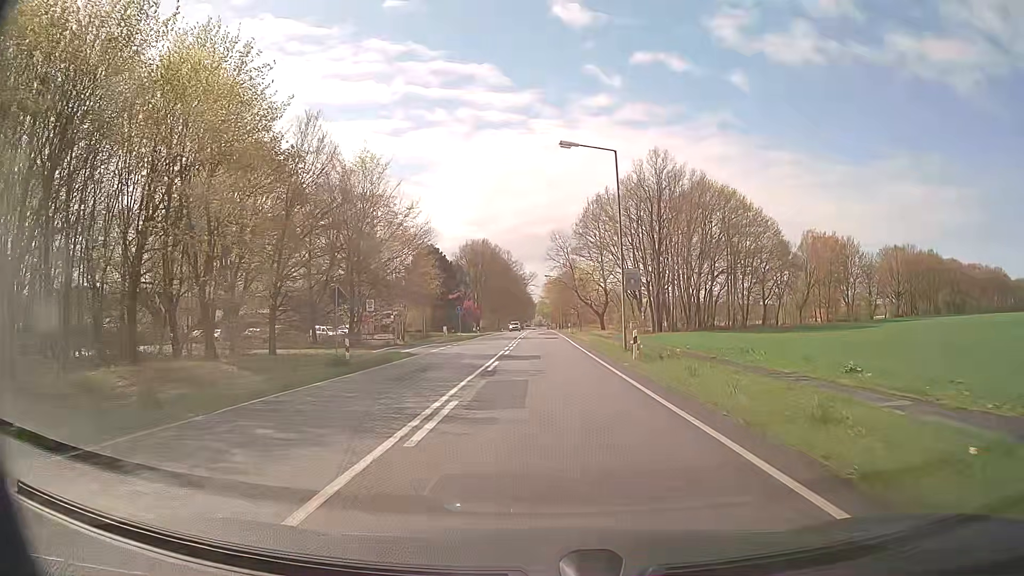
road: primary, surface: asphalt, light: Day
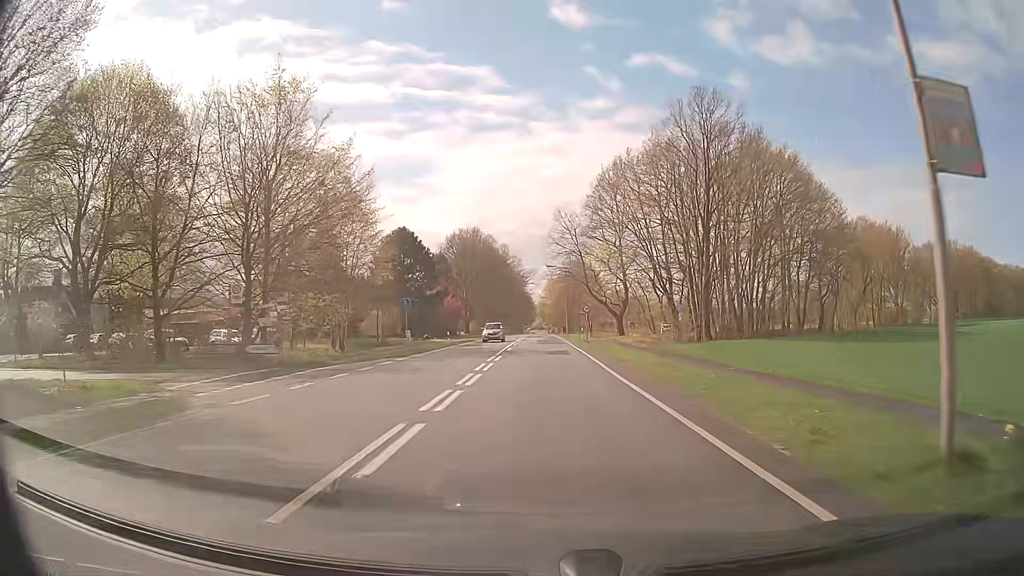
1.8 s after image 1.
(+0.1, +23.3) m; 0°
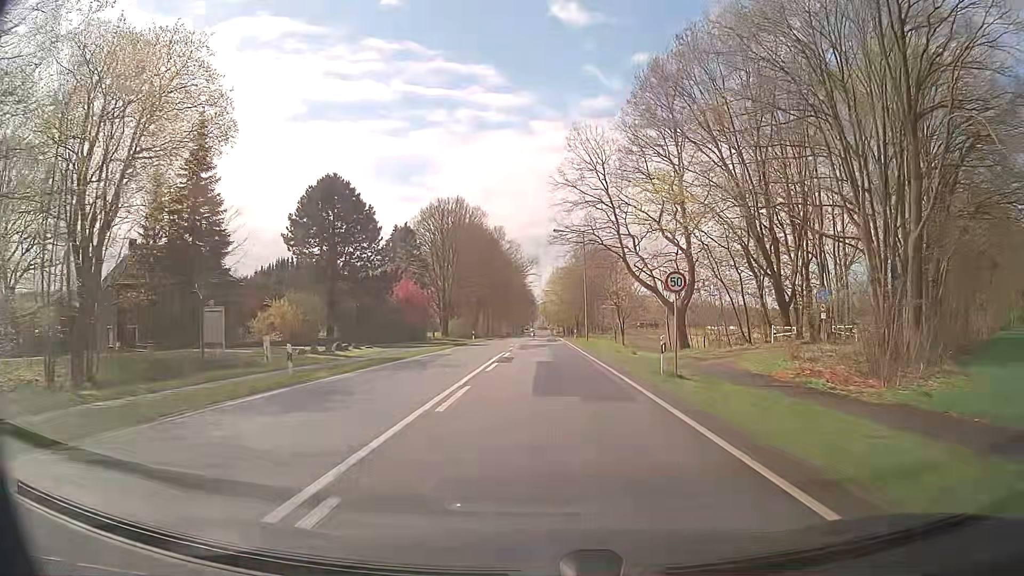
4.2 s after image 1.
(-0.1, +32.4) m; 0°
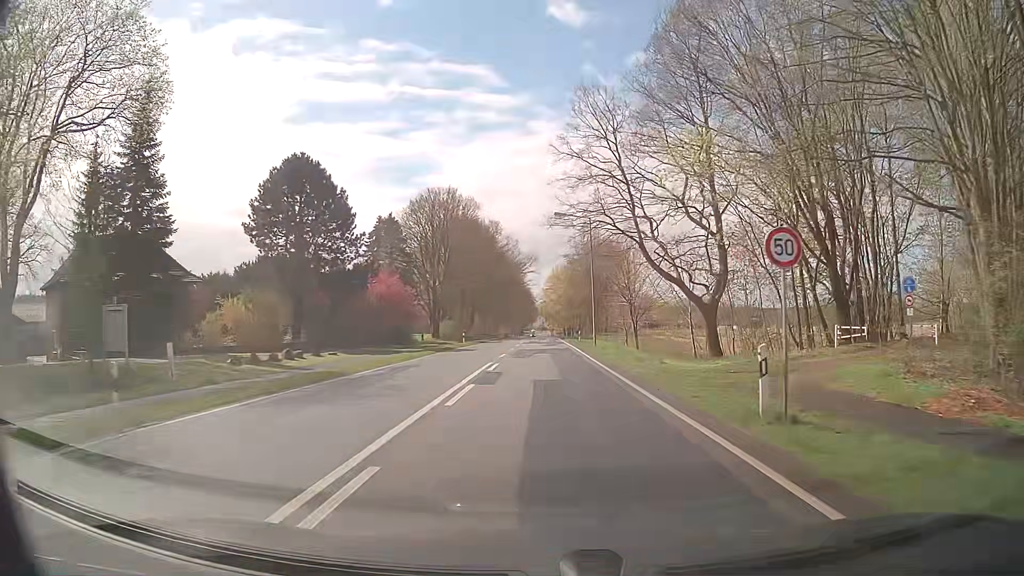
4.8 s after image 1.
(0.0, +8.1) m; 0°
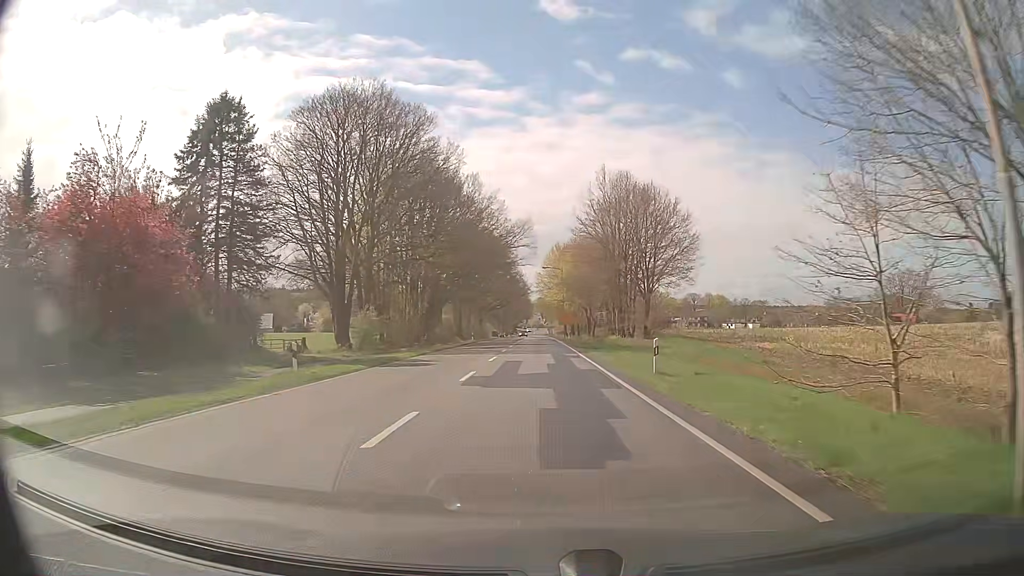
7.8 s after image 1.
(+0.1, +40.8) m; 0°
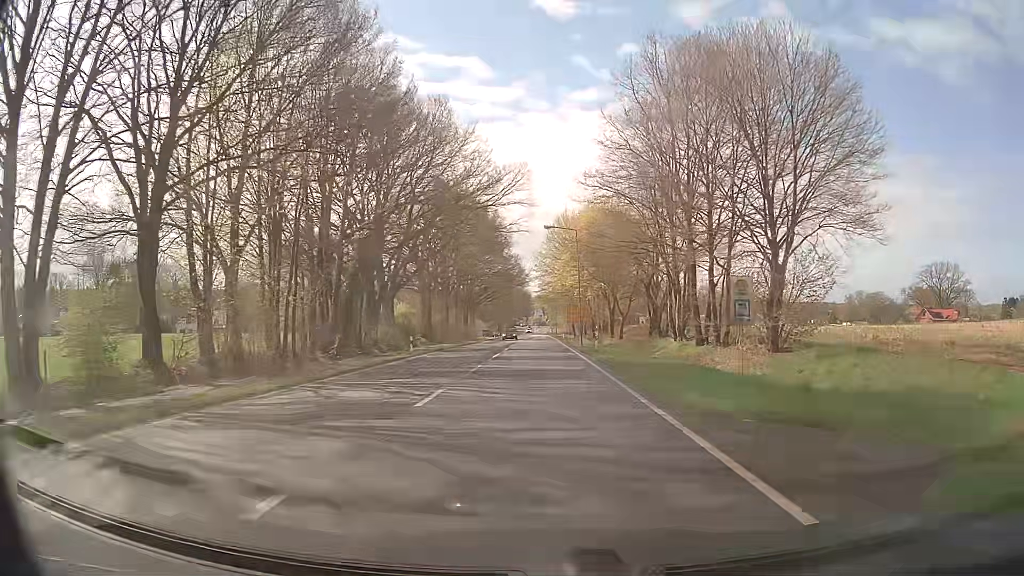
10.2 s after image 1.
(+0.3, +33.2) m; 0°
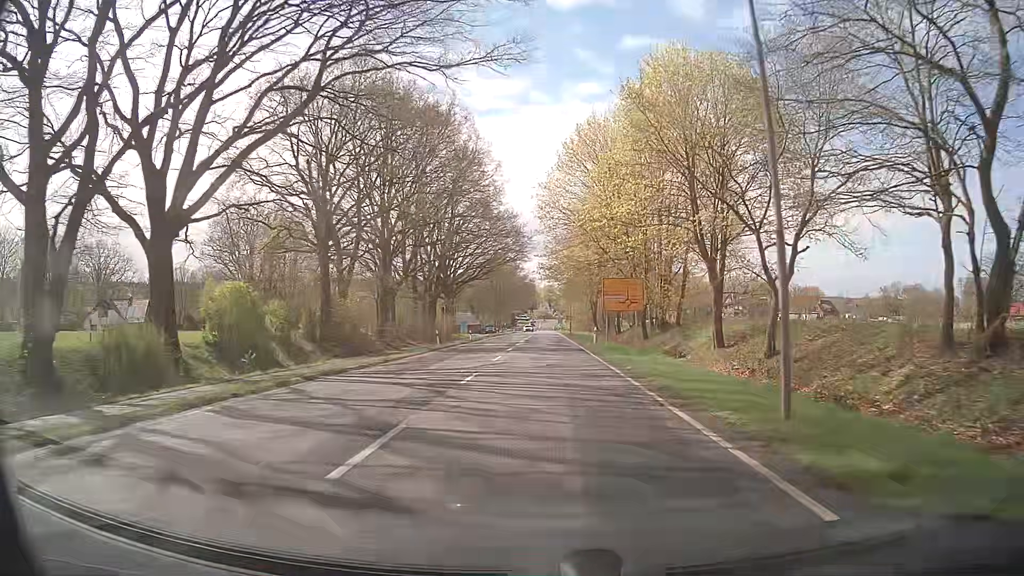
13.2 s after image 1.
(-0.2, +42.2) m; -1°
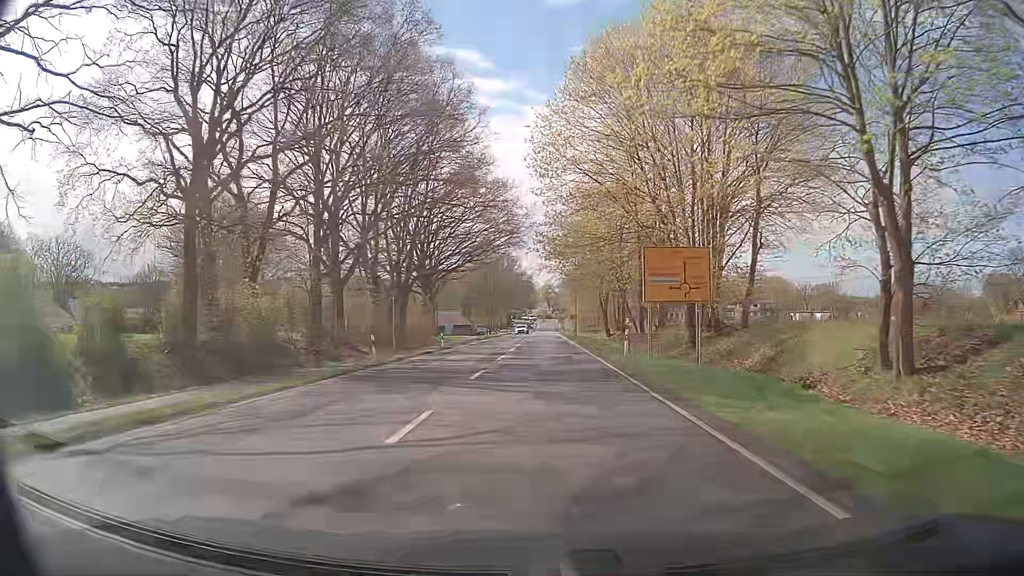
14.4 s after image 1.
(+0.2, +16.8) m; +1°
(0, +10) (0, +20) (0, +30) (0, +40) (0, +50) (0, +60) (0, +70) (-1, +80) (-1, +90) (-1, +100) m
